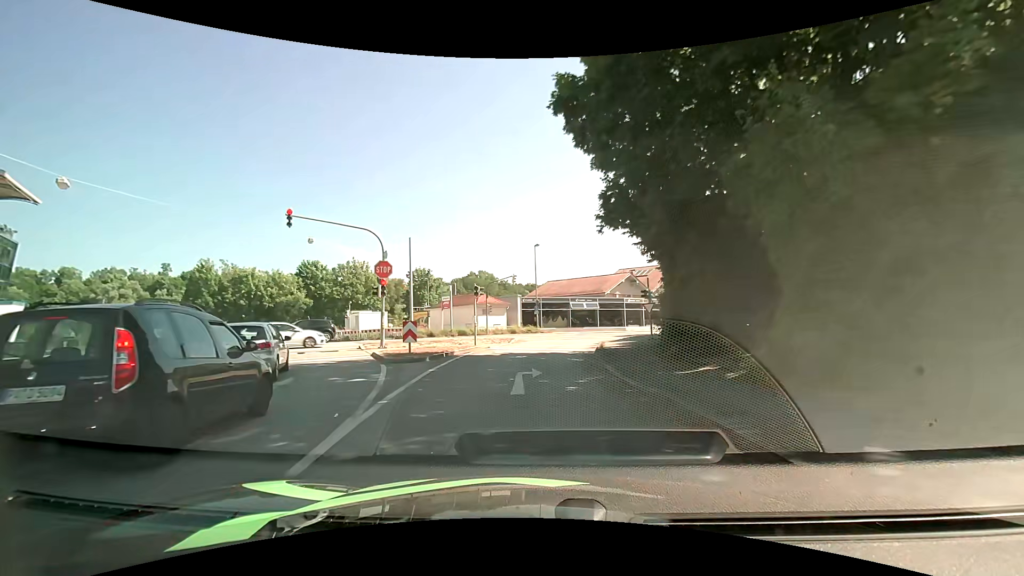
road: tertiary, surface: asphalt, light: Day
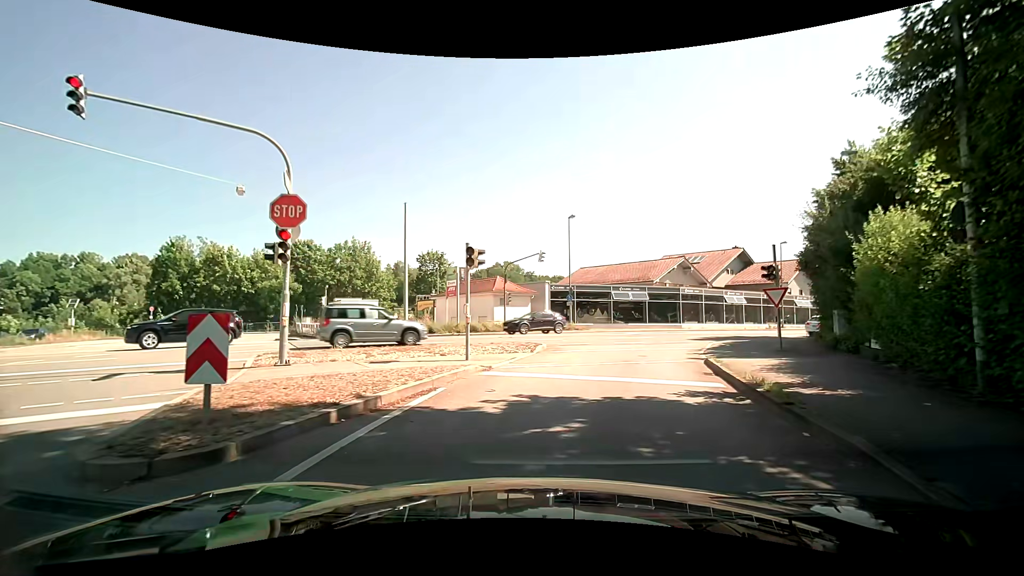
(-0.5, +12.2) m; -3°
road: tertiary_link
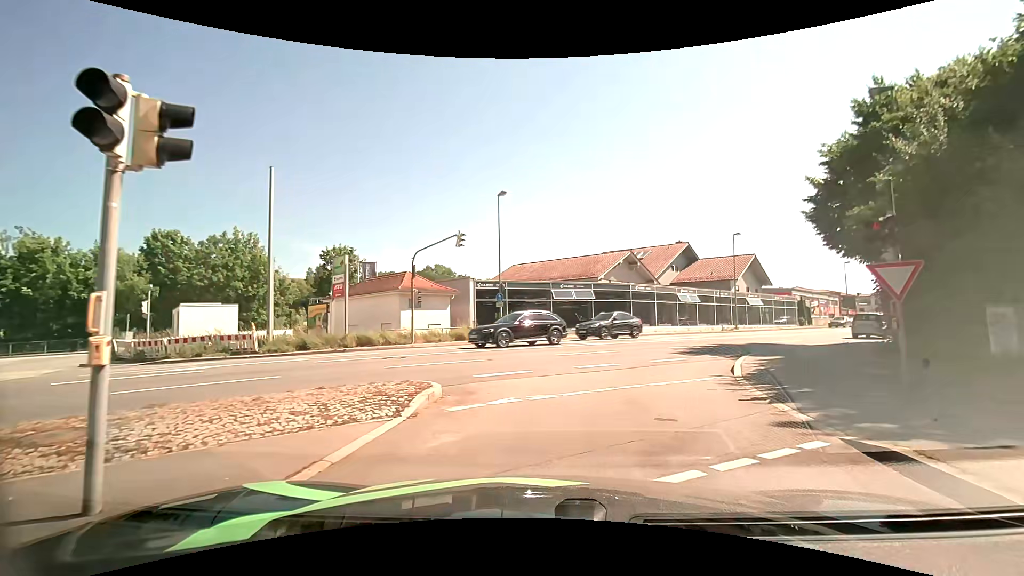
(+0.6, +9.7) m; +9°
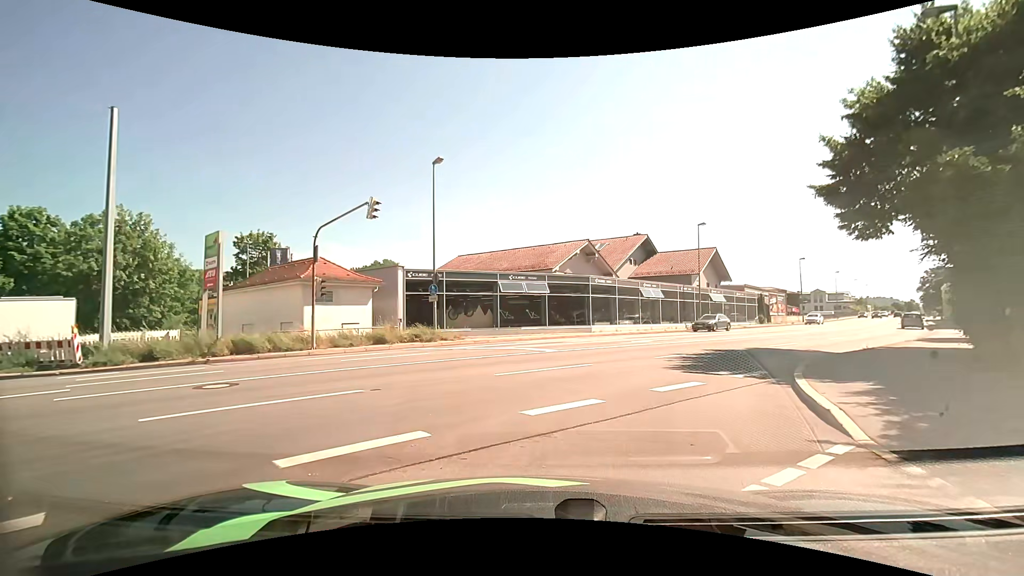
(+0.2, +6.3) m; +6°
